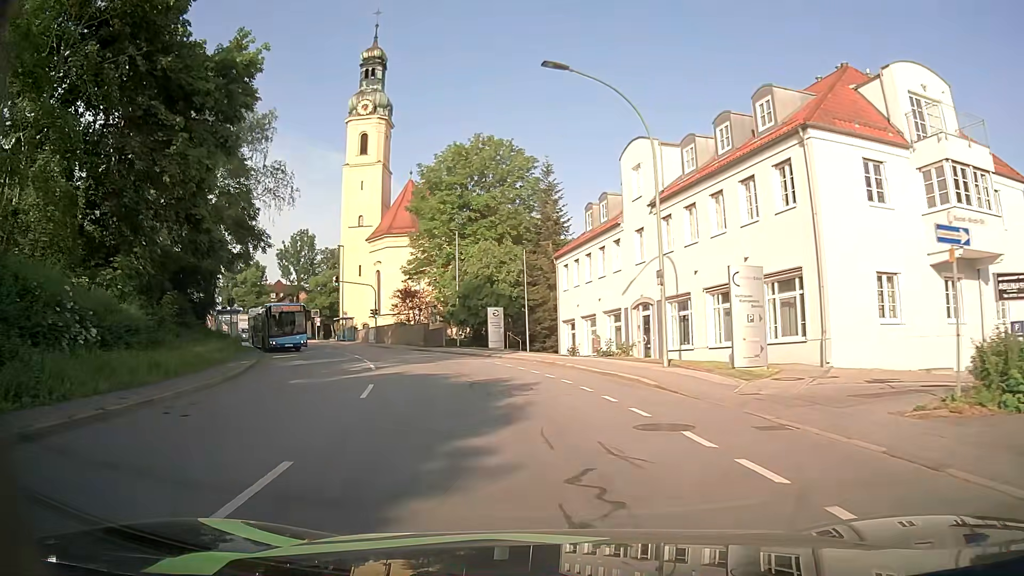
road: tertiary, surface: asphalt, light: Day
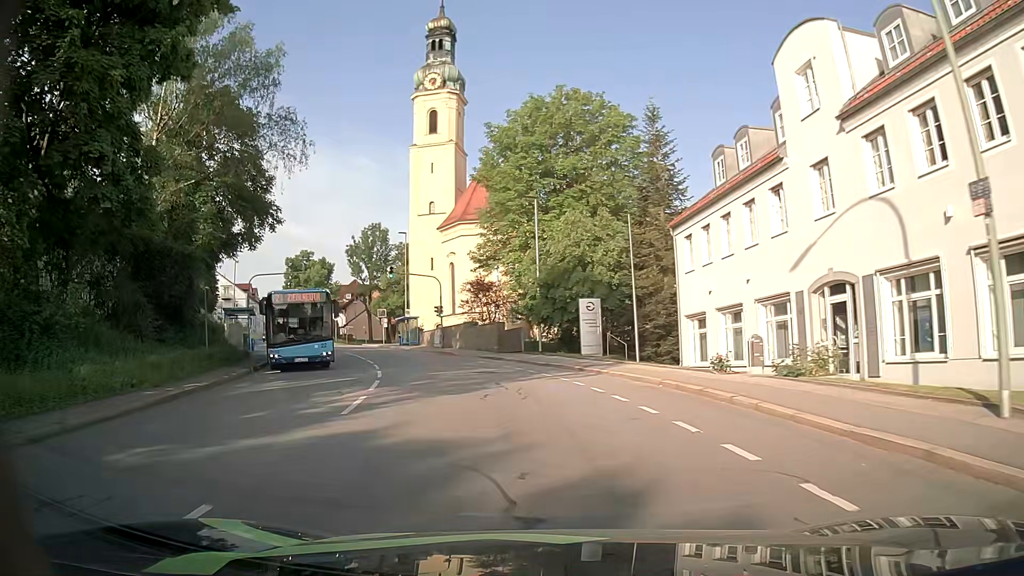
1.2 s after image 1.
(-0.7, +11.8) m; -7°
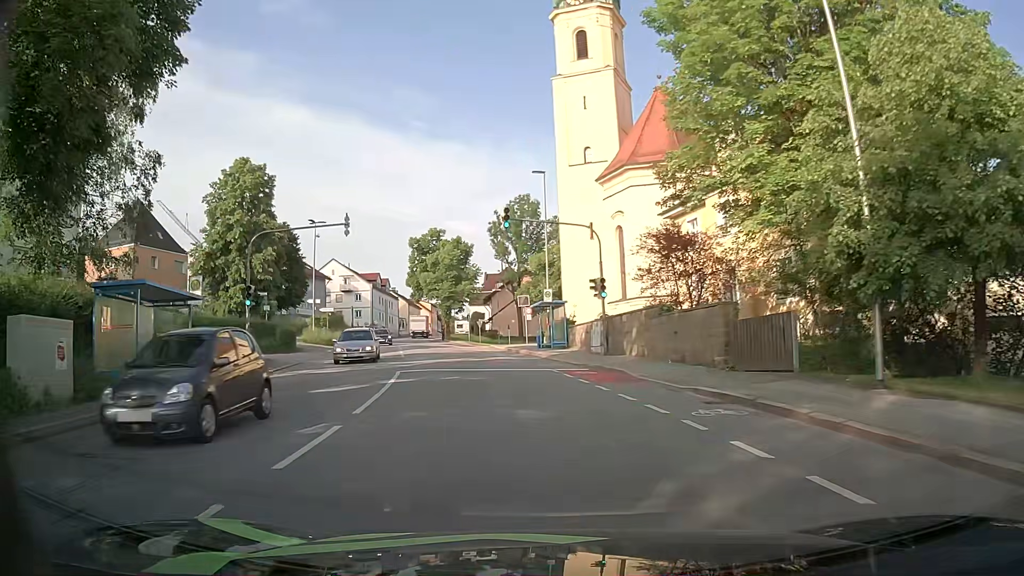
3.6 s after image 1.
(-3.1, +22.7) m; -14°
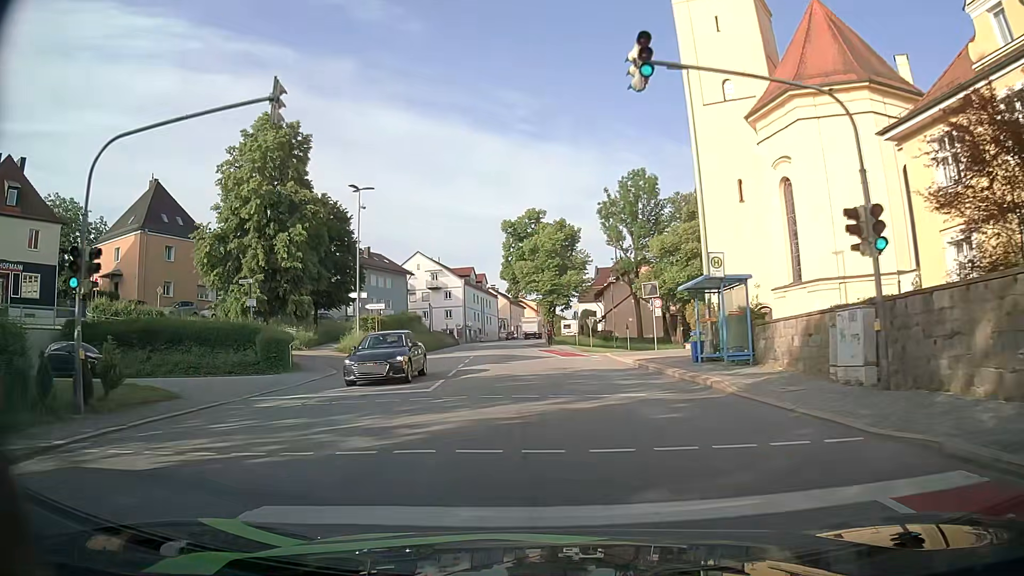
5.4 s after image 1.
(-1.6, +16.4) m; -11°
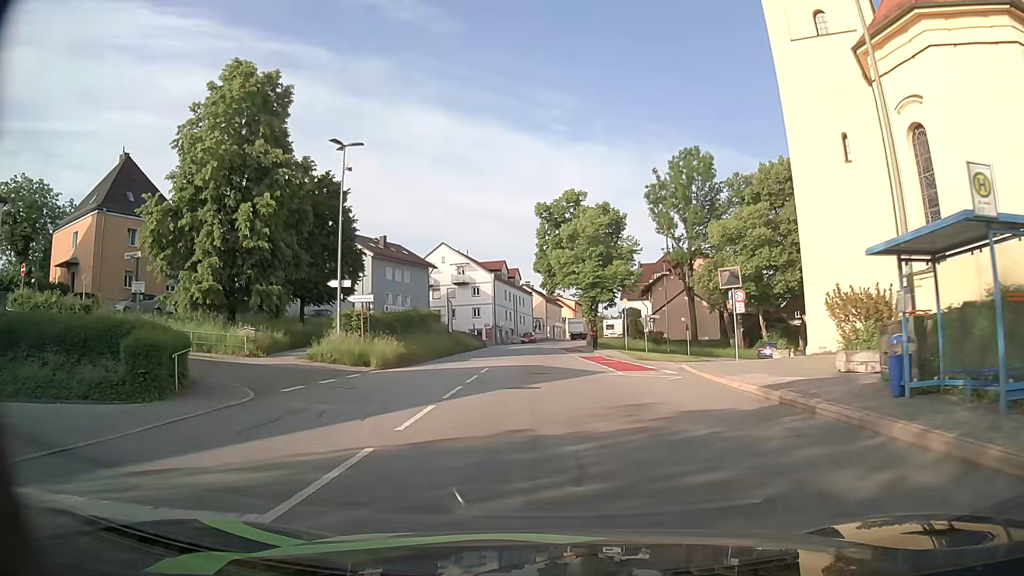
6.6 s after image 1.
(-0.3, +11.0) m; -3°
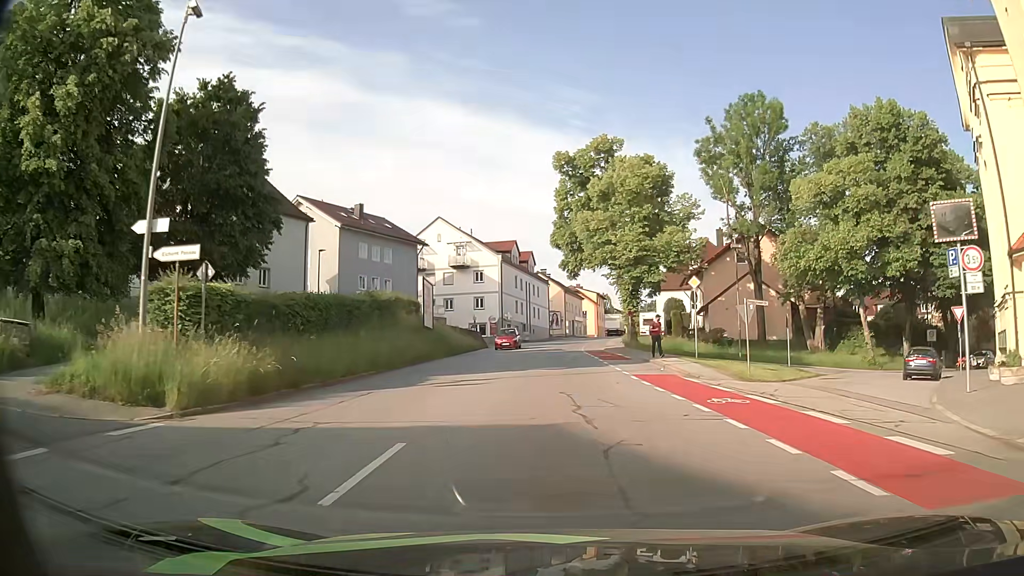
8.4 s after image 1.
(-0.4, +18.1) m; -1°
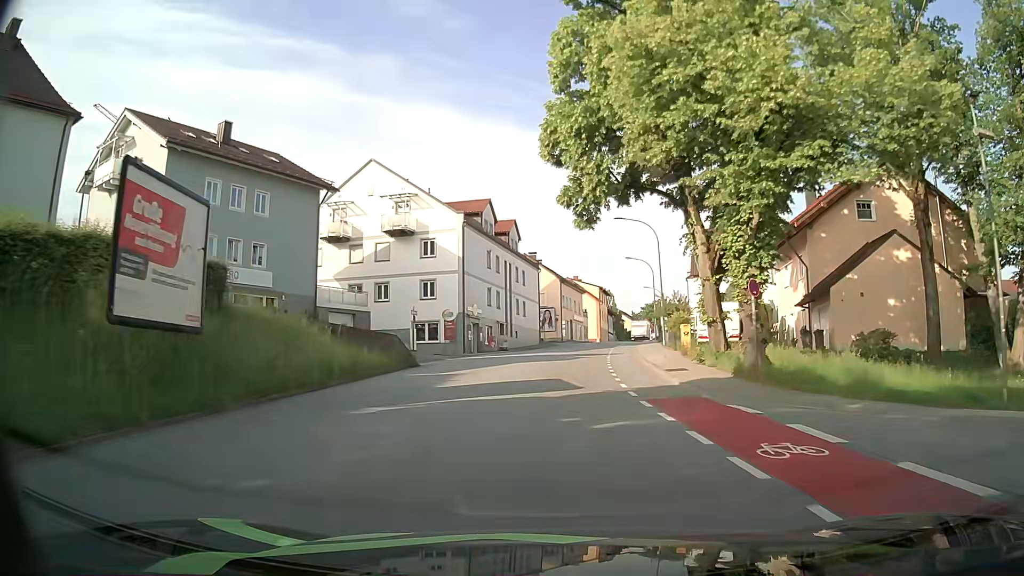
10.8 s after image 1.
(0.0, +27.5) m; 0°
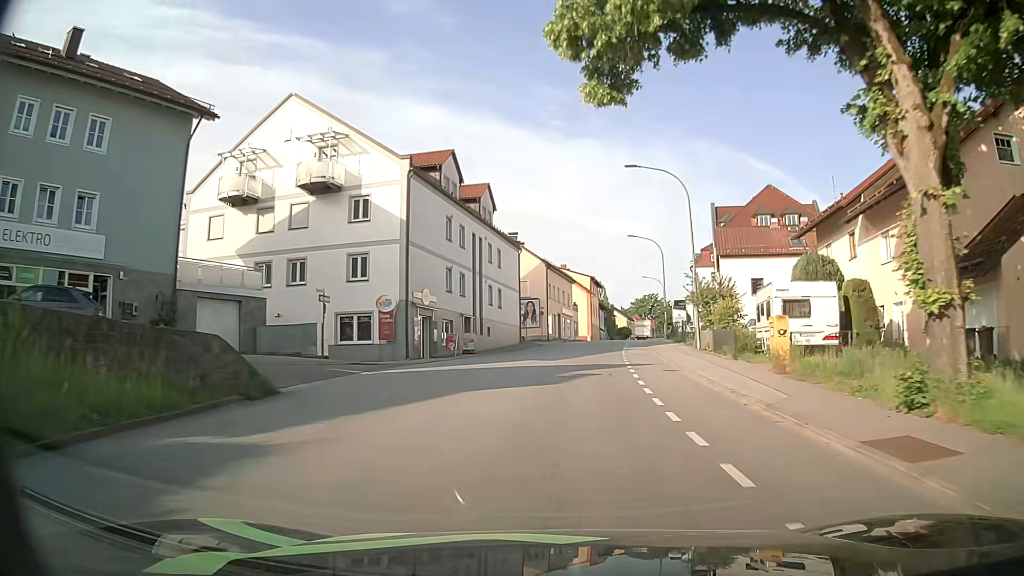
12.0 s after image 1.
(+0.2, +14.4) m; +1°
(0, +10) (+1, +20) (+2, +30) (+3, +40) (+4, +50) (+6, +60) (+8, +69) (+10, +79) (+12, +89) (+14, +99) m
